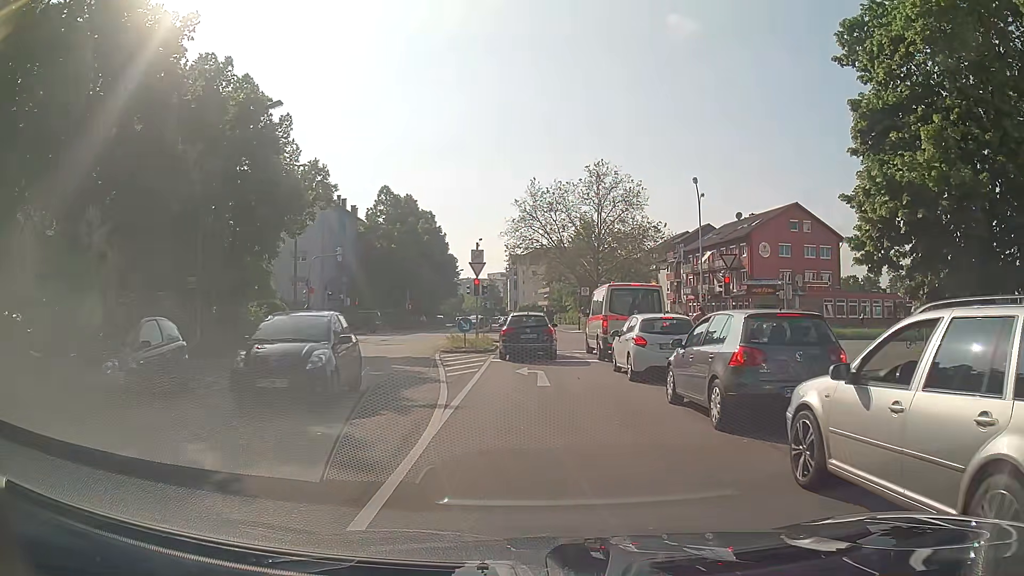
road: residential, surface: asphalt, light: Day
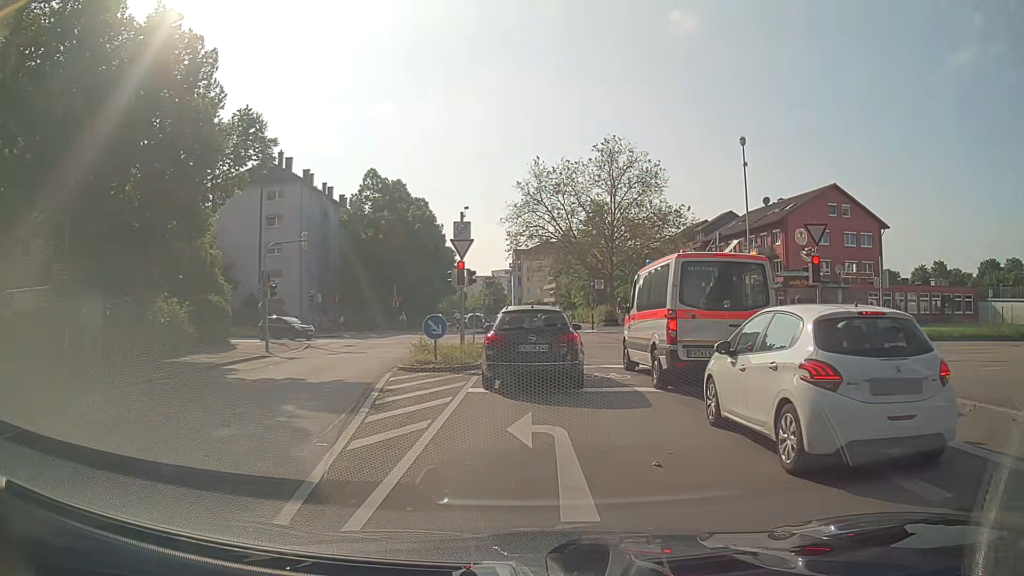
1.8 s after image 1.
(0.0, +8.9) m; -2°
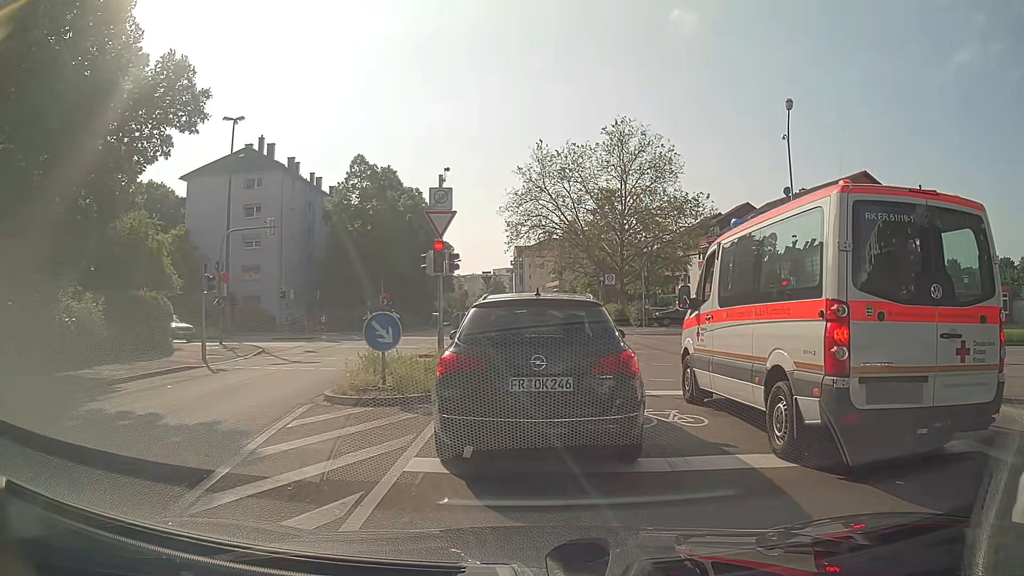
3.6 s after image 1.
(+0.2, +5.8) m; +1°
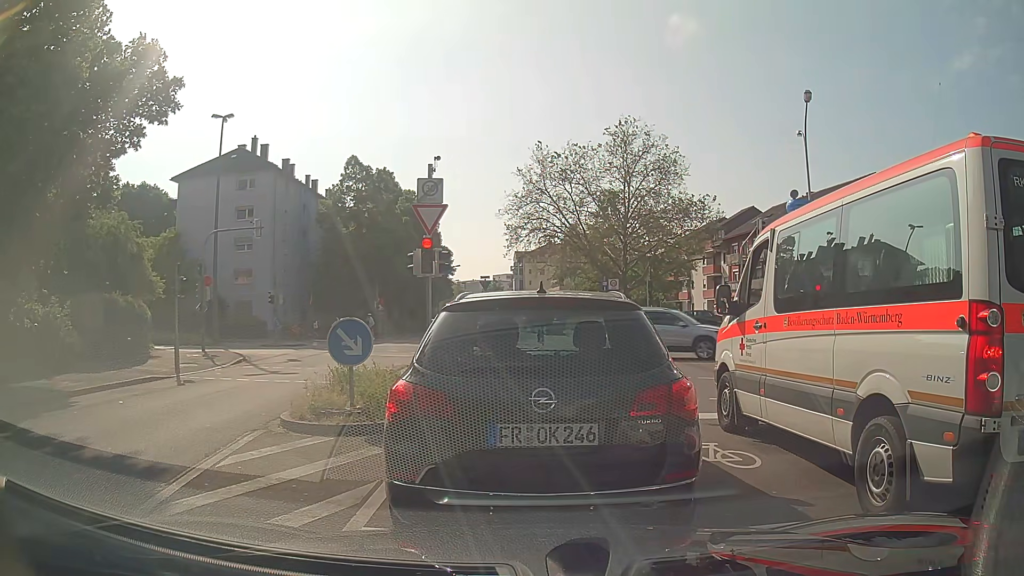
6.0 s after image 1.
(0.0, +1.8) m; -1°
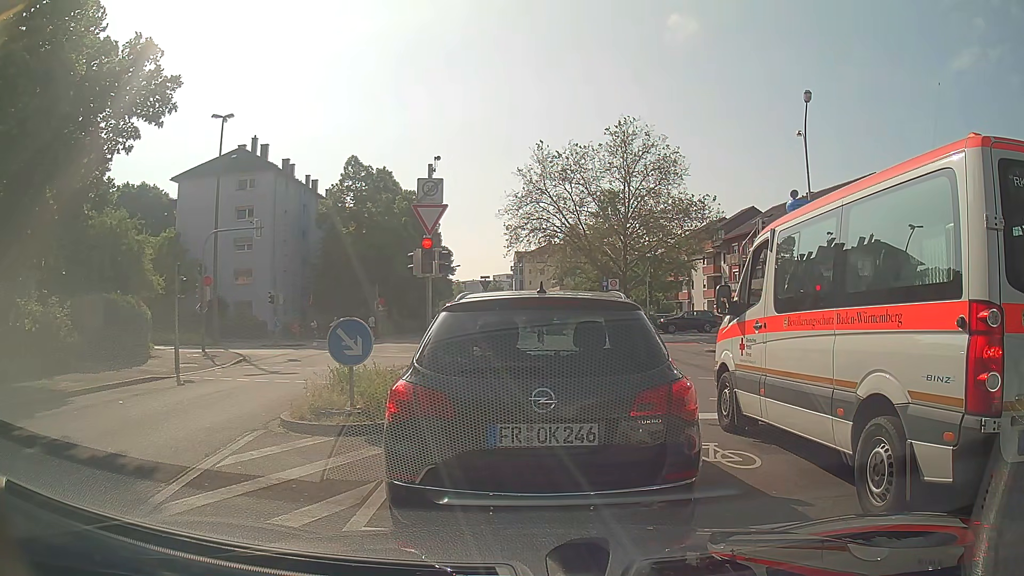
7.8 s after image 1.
(0.0, 0.0) m; 0°
